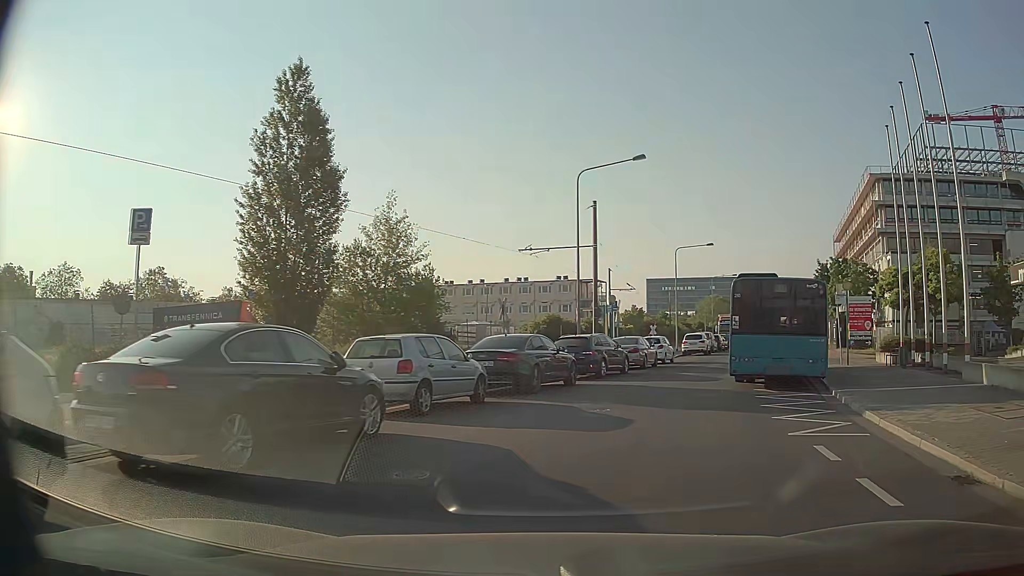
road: unclassified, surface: asphalt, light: Day
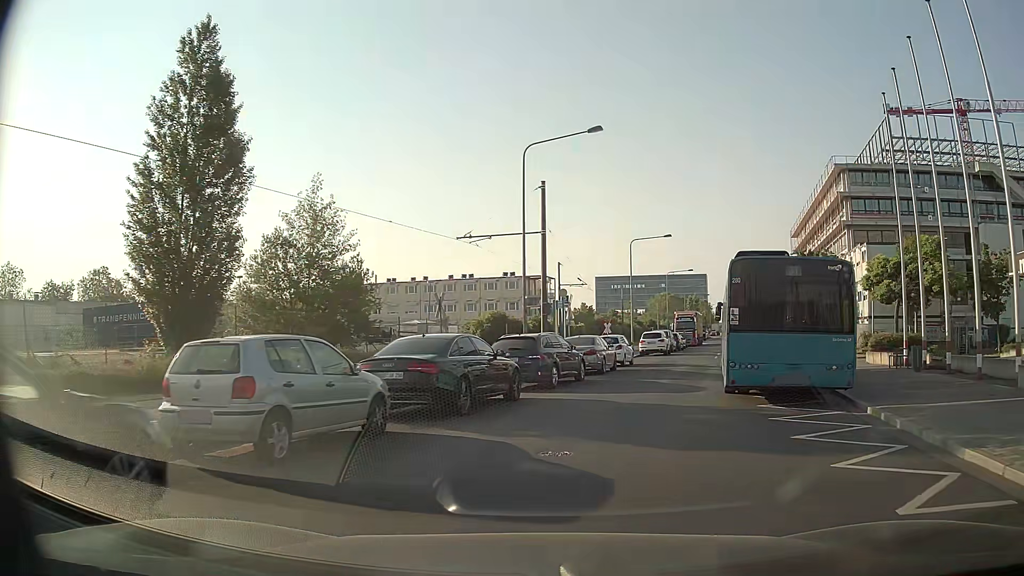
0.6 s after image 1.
(+0.2, +4.5) m; +5°
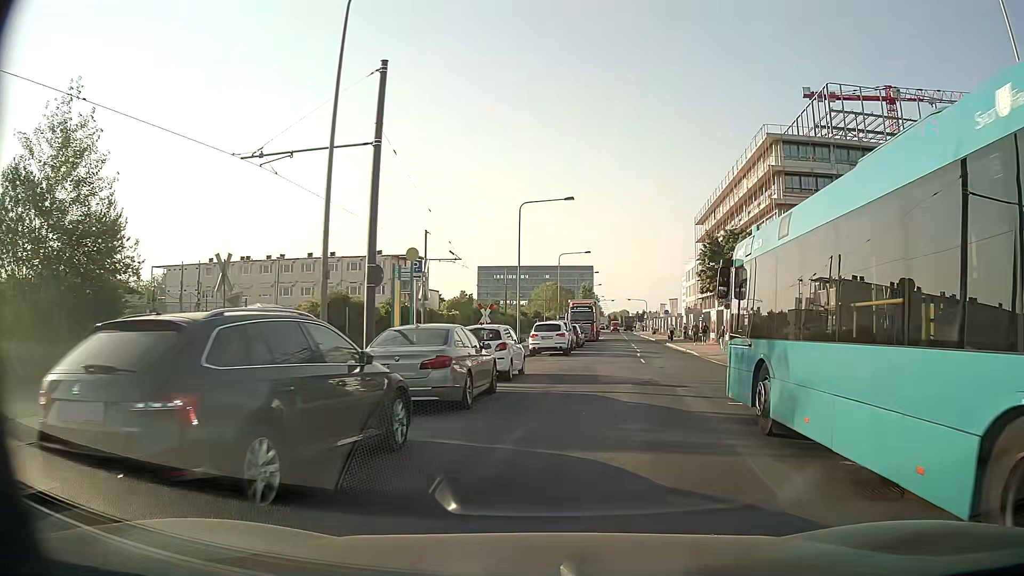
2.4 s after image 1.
(+1.1, +13.3) m; +9°
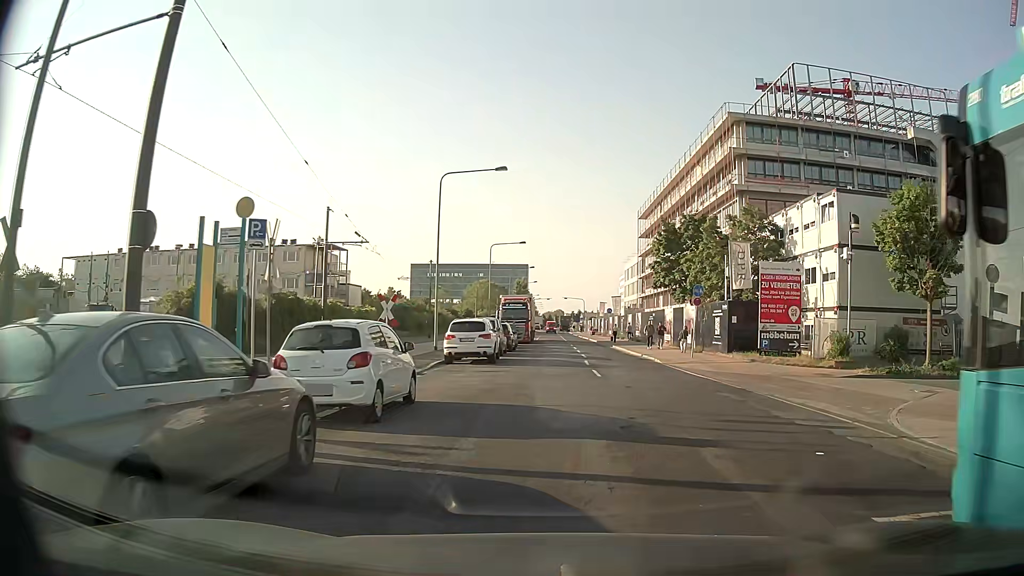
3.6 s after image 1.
(+0.6, +8.0) m; +6°
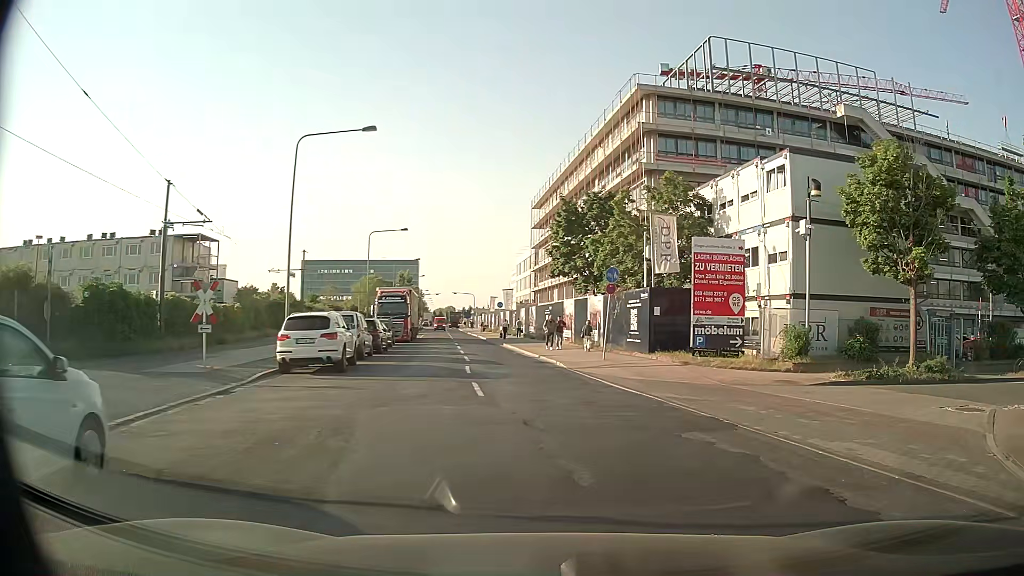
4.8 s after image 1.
(+0.5, +6.7) m; +10°
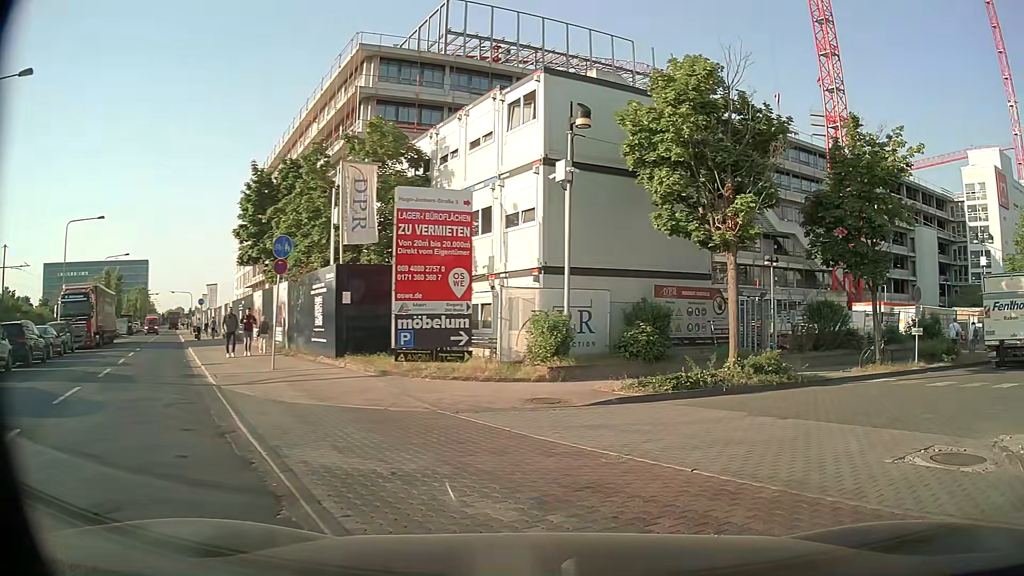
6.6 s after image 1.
(+1.4, +7.5) m; +23°
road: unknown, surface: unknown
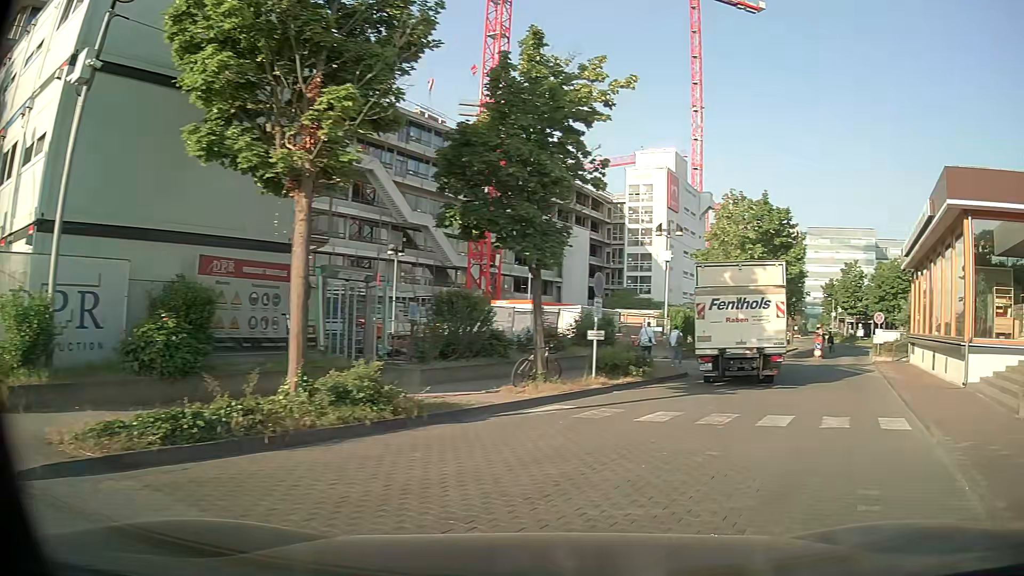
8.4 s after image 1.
(+1.7, +6.8) m; +31°
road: service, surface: paving_stones
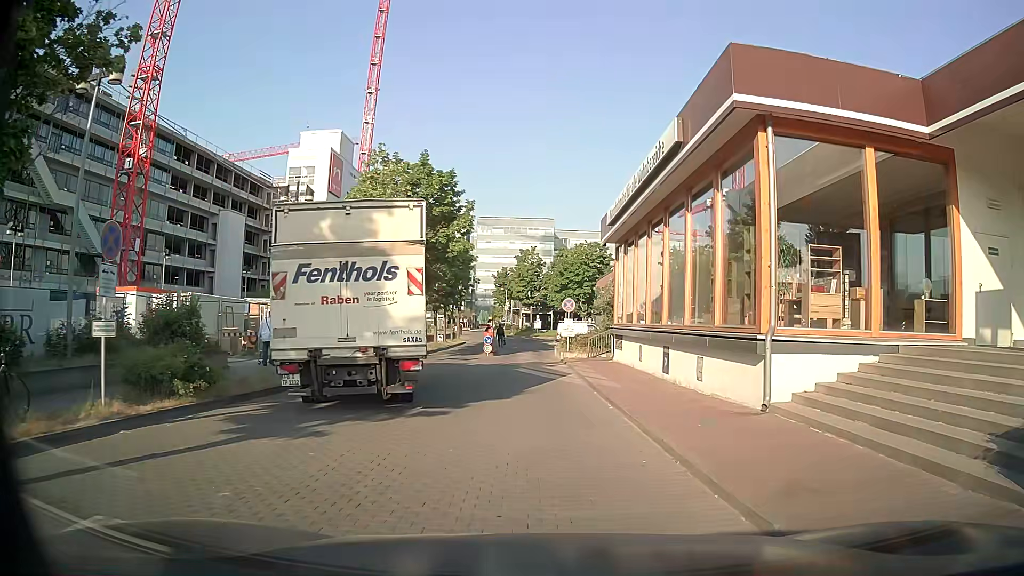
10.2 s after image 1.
(+2.4, +7.5) m; +29°
(0, +10) (-1, +20) (-1, +30) (-1, +40) (-1, +50) (-2, +60) (-2, +70) (+6, +75) (+16, +75) (+26, +76) m
